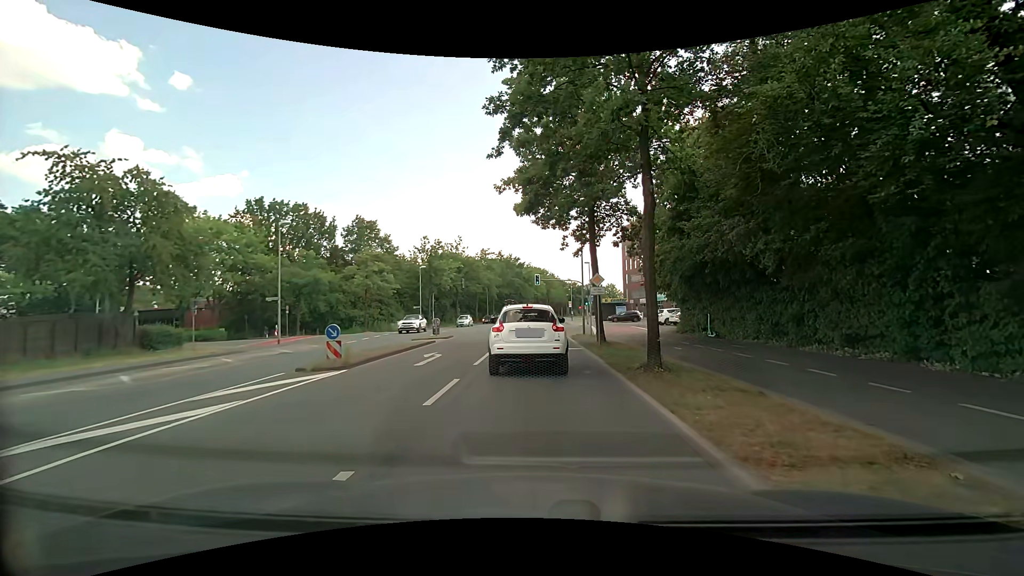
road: tertiary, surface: asphalt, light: Day
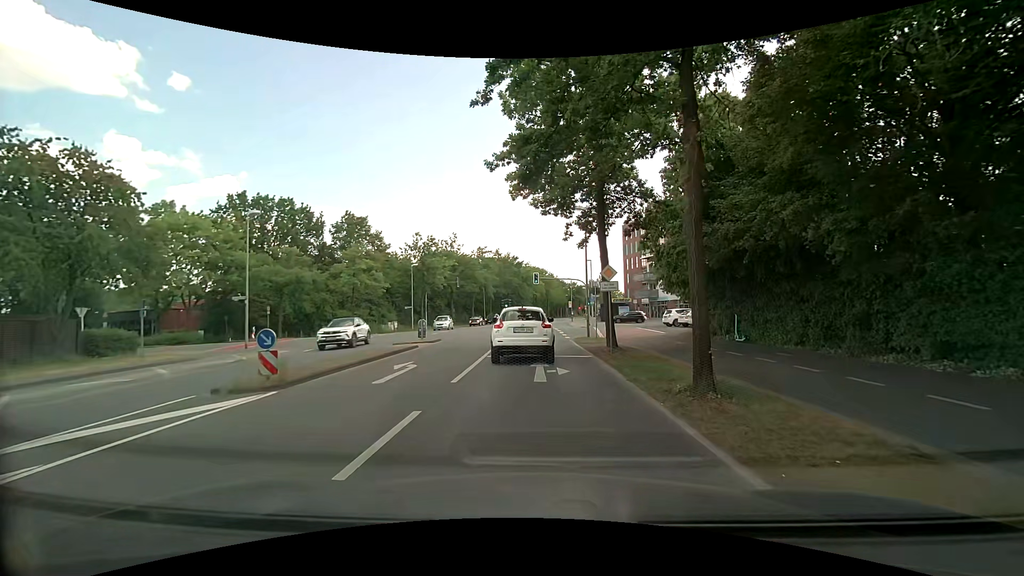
(0.0, +3.6) m; -1°
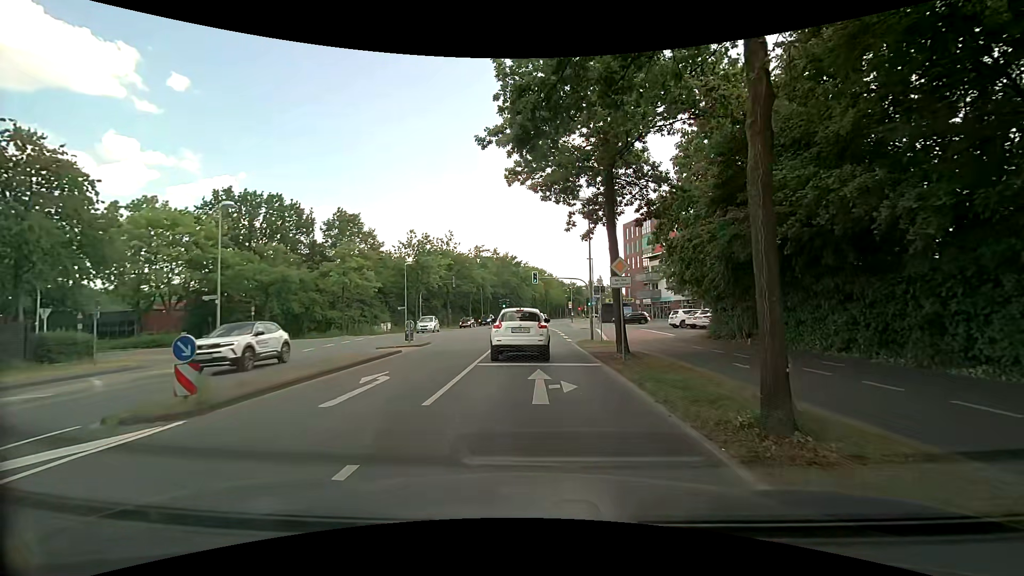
(0.0, +2.5) m; 0°
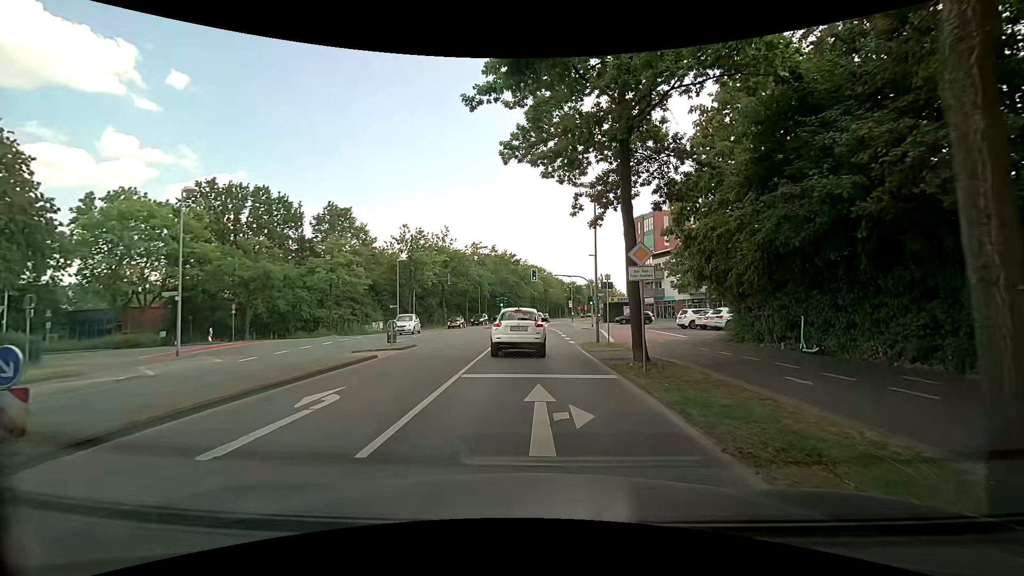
(0.0, +2.8) m; 0°
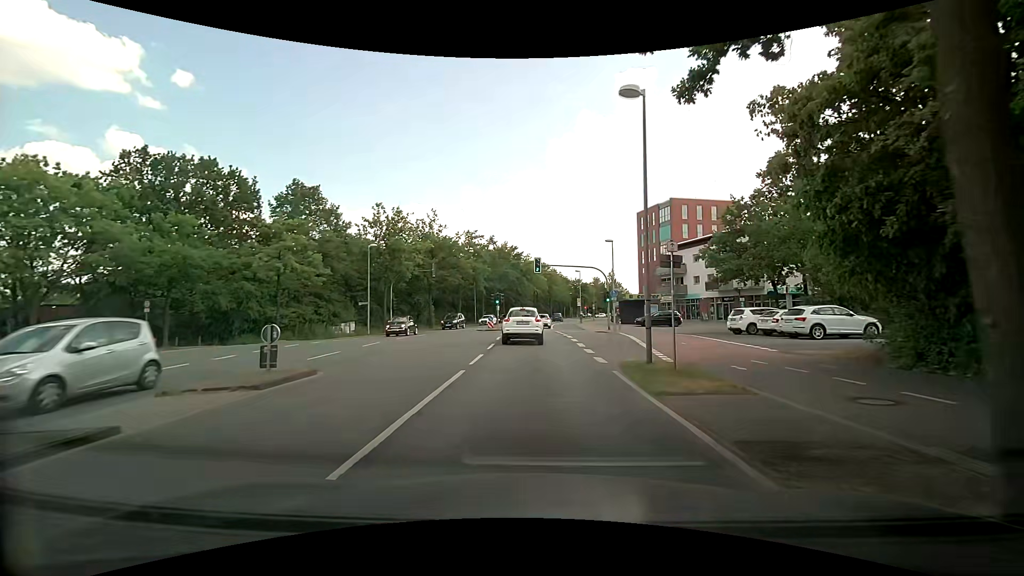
(0.0, +10.3) m; -1°
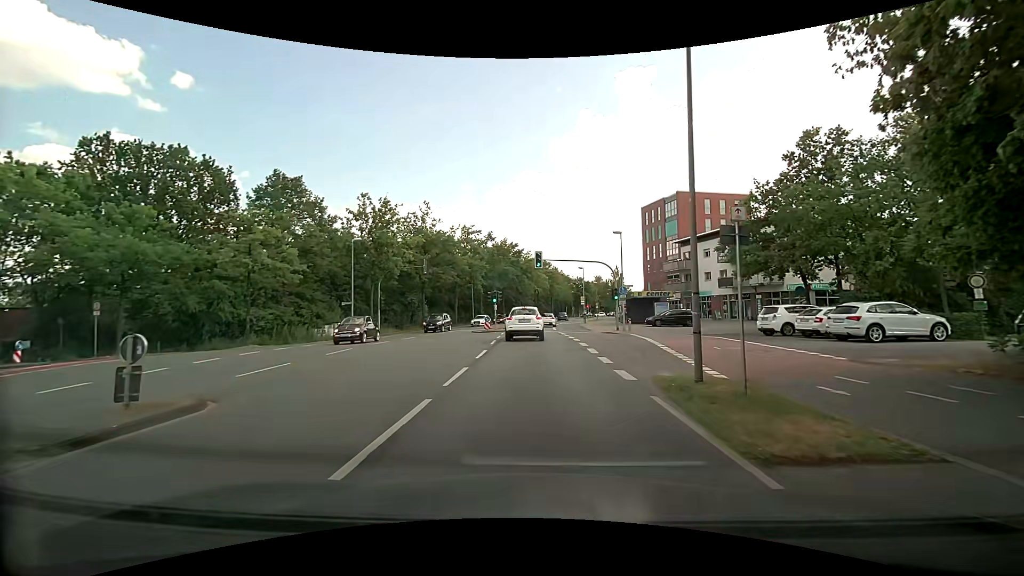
(+0.1, +4.0) m; +1°
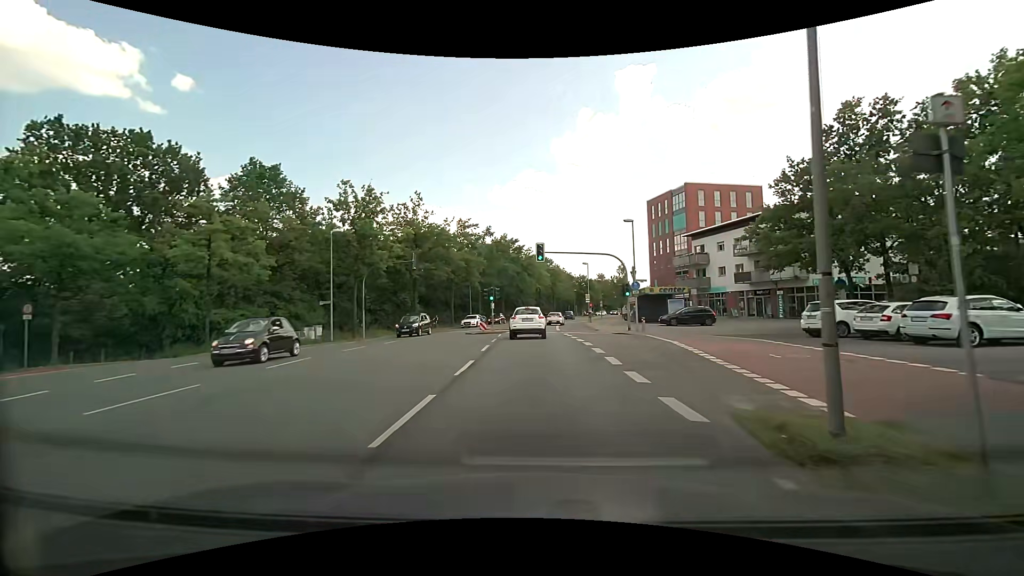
(0.0, +4.3) m; -1°
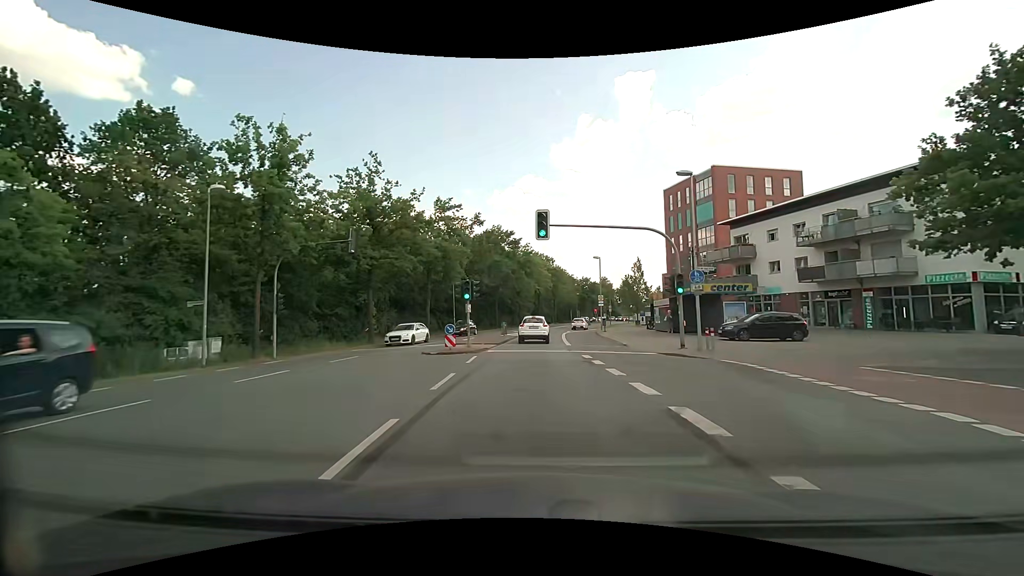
(+0.1, +13.0) m; +1°
(0, +10) (0, +20) (0, +30) (0, +40) (+1, +50) (+2, +60) (+3, +70) (+5, +80) (+7, +89) (+9, +99) m
